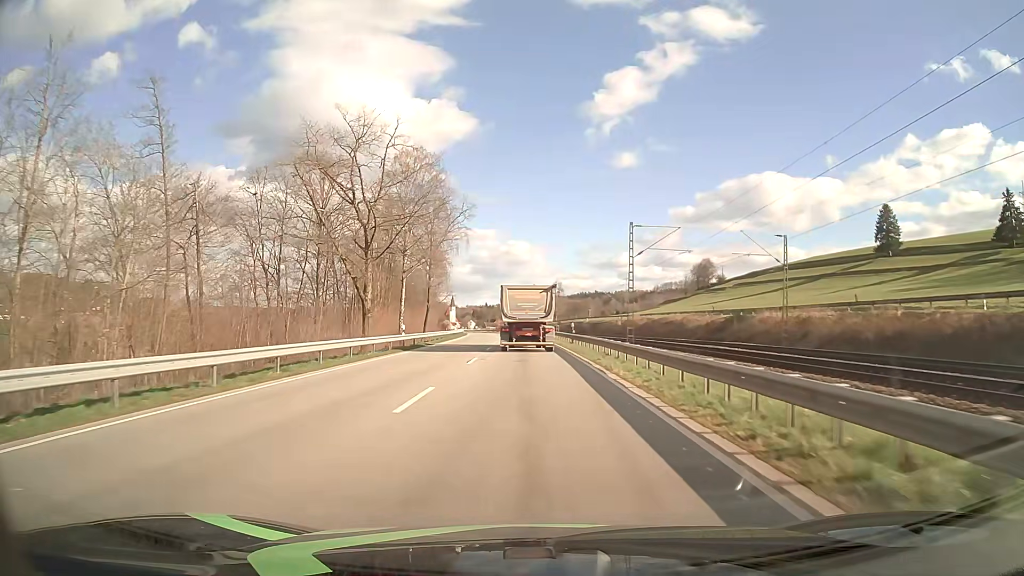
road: primary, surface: asphalt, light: Day
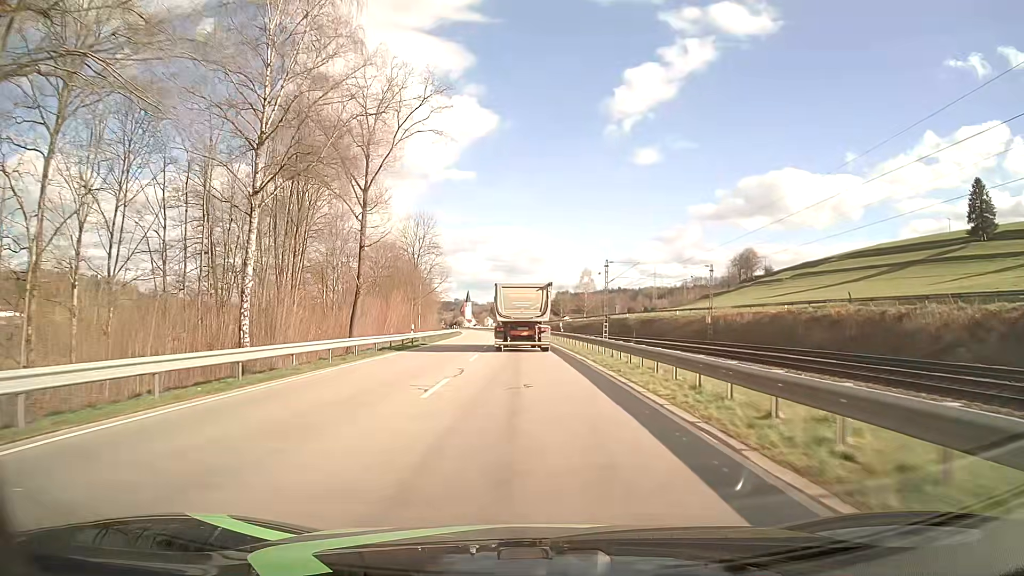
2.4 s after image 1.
(-0.7, +47.3) m; -2°
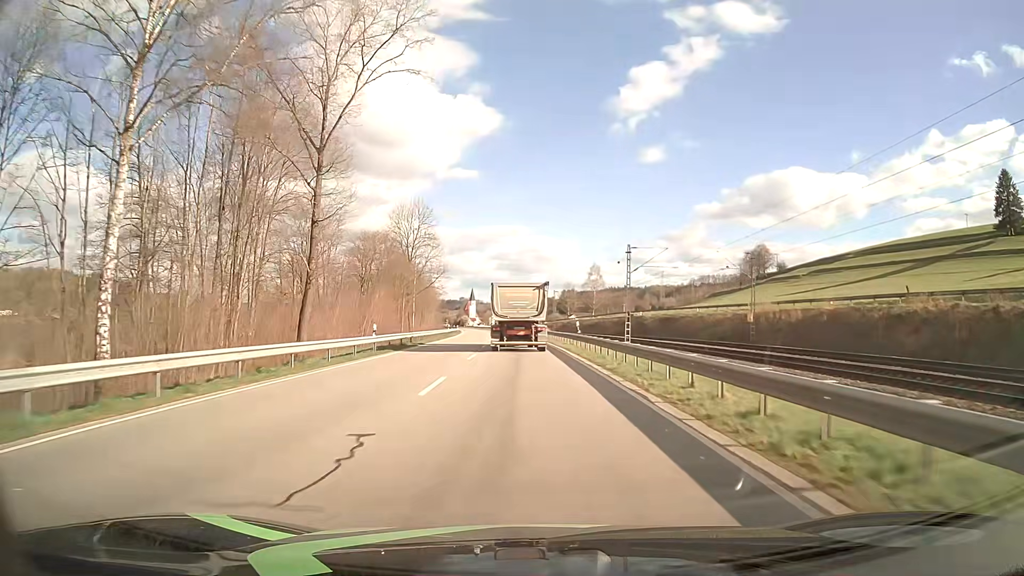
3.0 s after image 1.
(0.0, +11.9) m; 0°
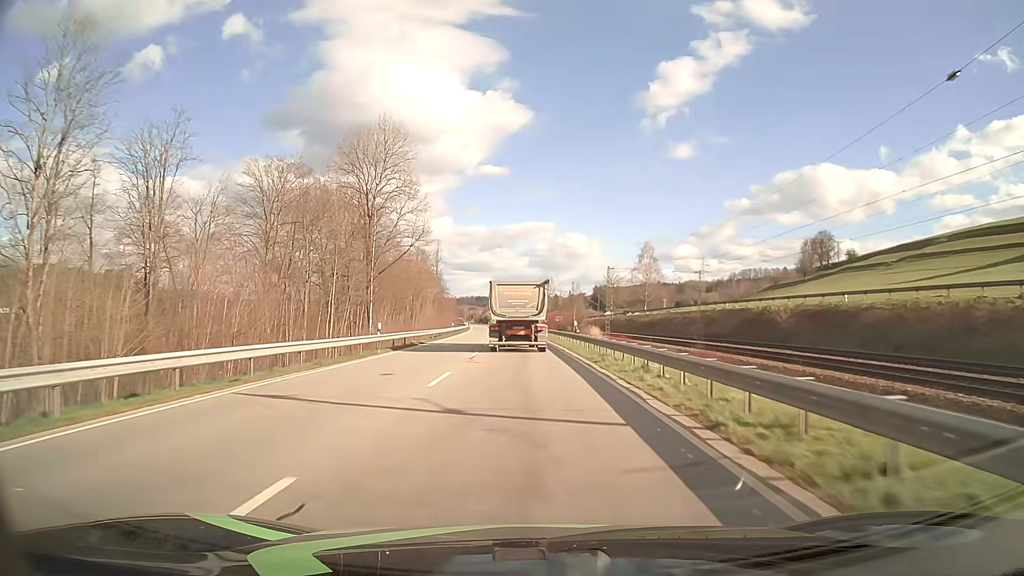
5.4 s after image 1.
(-1.1, +47.7) m; -3°
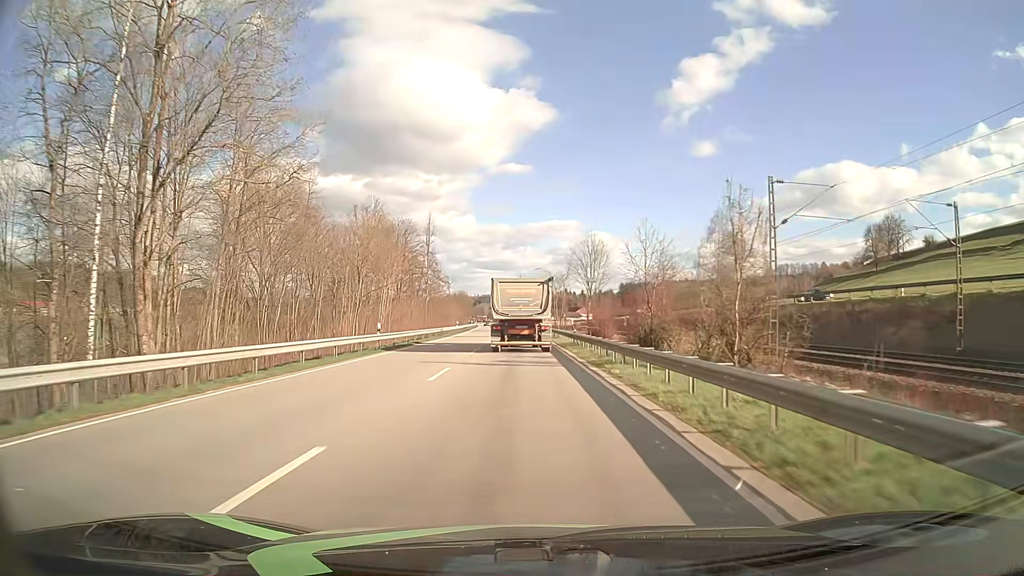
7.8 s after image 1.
(-0.8, +47.8) m; -2°
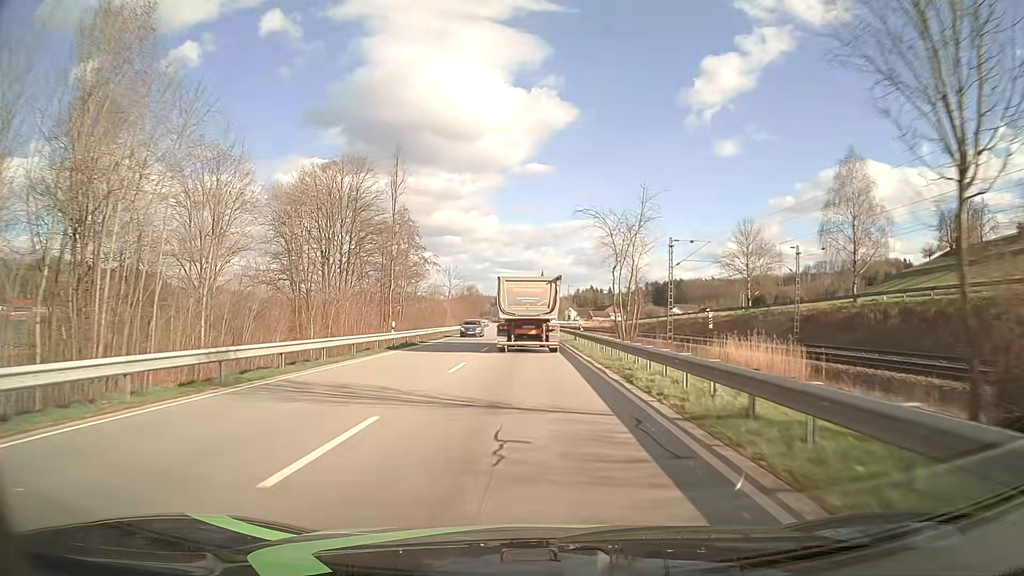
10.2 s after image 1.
(-0.9, +46.9) m; -2°
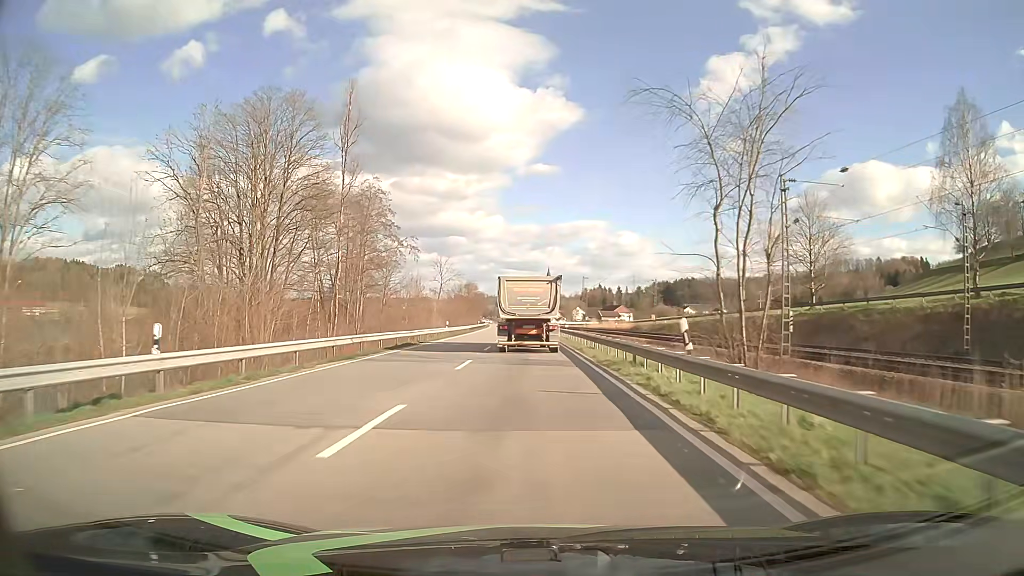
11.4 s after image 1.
(-0.1, +23.1) m; 0°
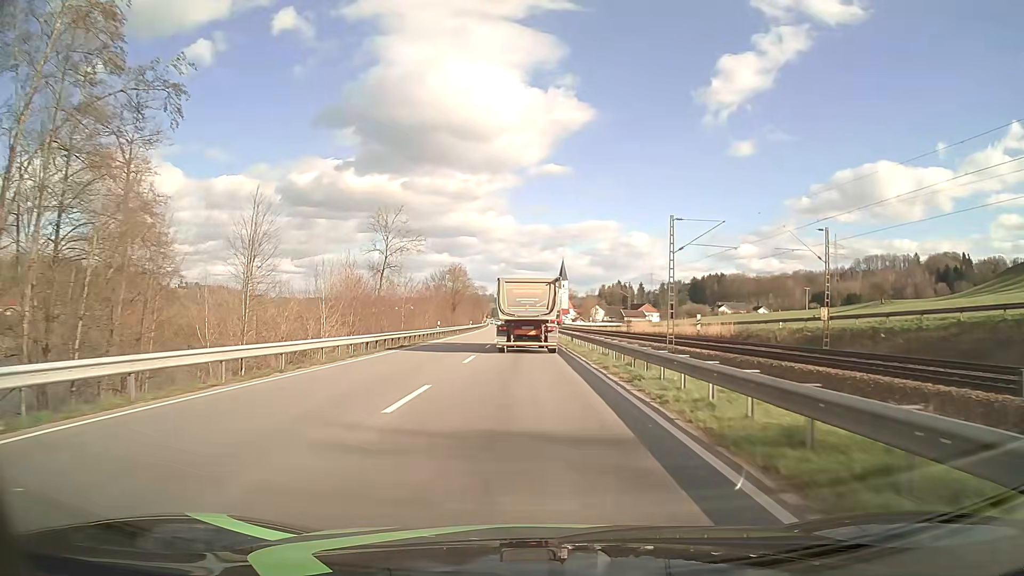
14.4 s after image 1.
(-0.6, +57.2) m; -1°
(0, +10) (0, +20) (0, +30) (0, +40) (-1, +50) (-1, +60) (-1, +70) (-1, +80) (-2, +90) (-2, +100) m
